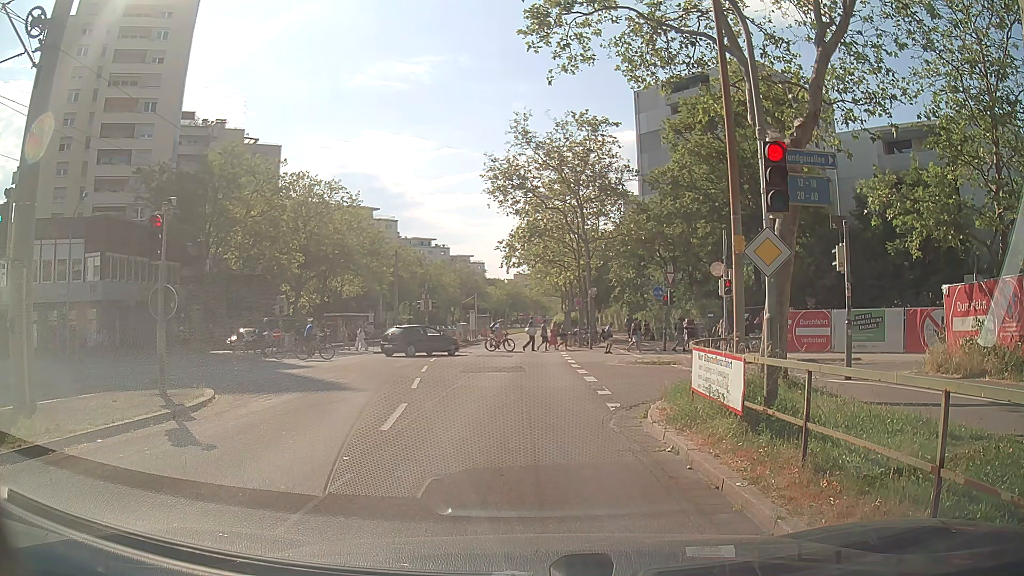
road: tertiary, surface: asphalt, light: Day
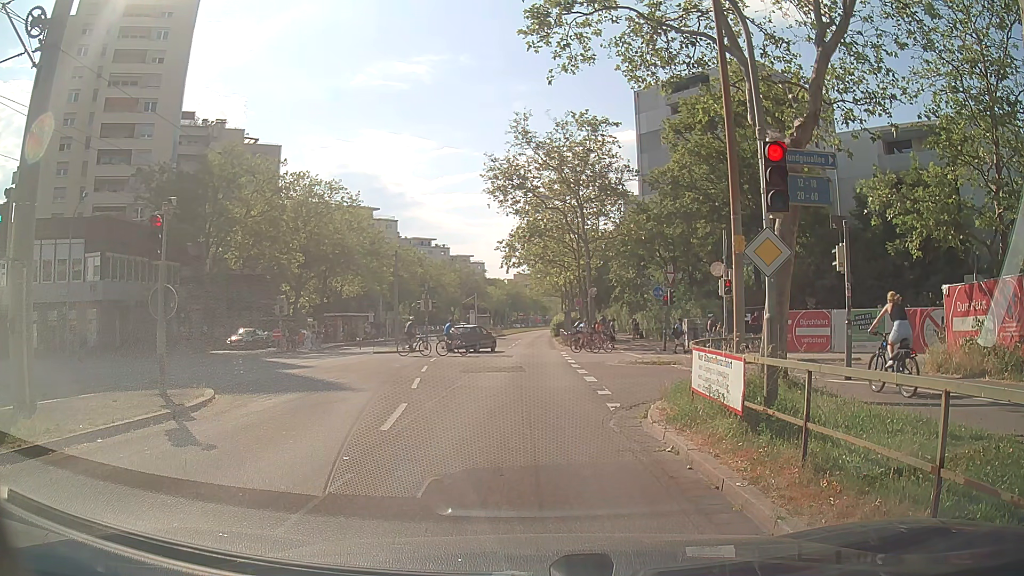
(0.0, 0.0) m; 0°
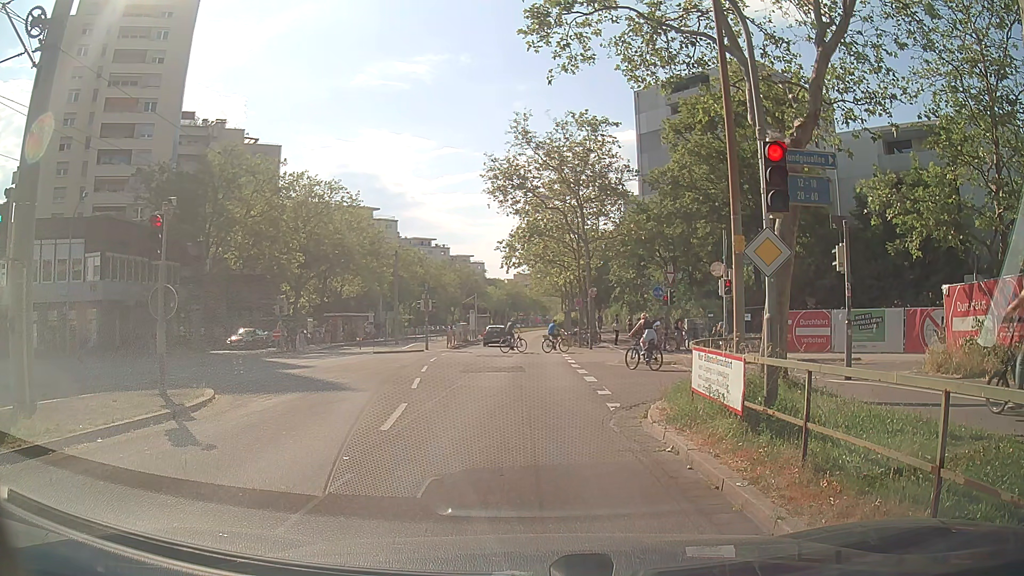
(0.0, 0.0) m; 0°
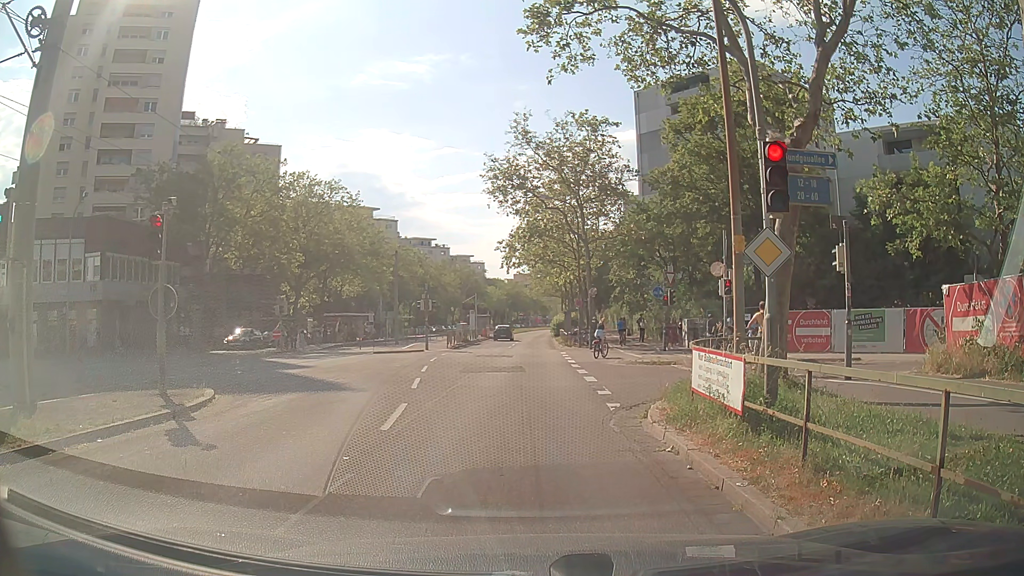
(0.0, 0.0) m; 0°
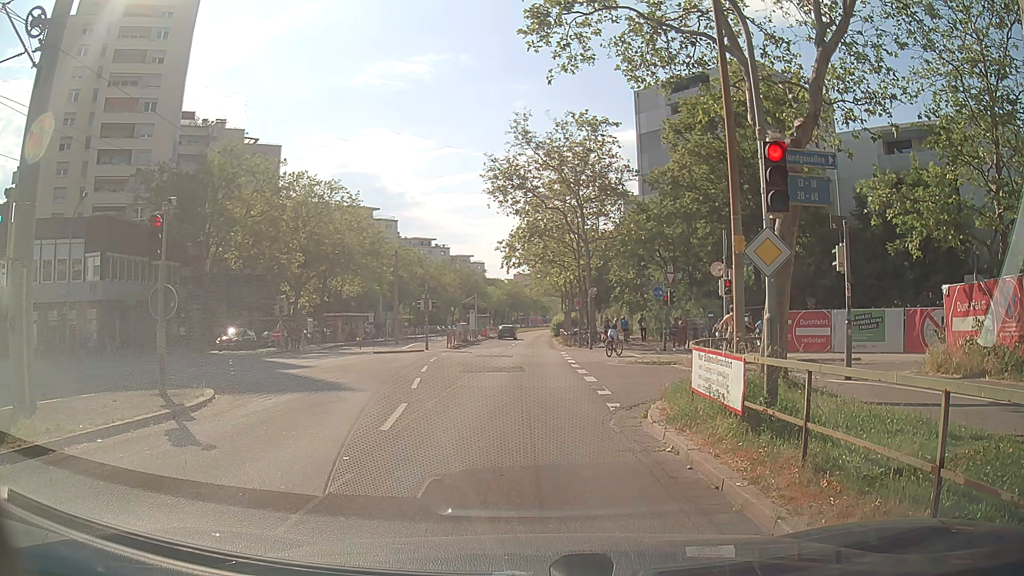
(0.0, 0.0) m; 0°
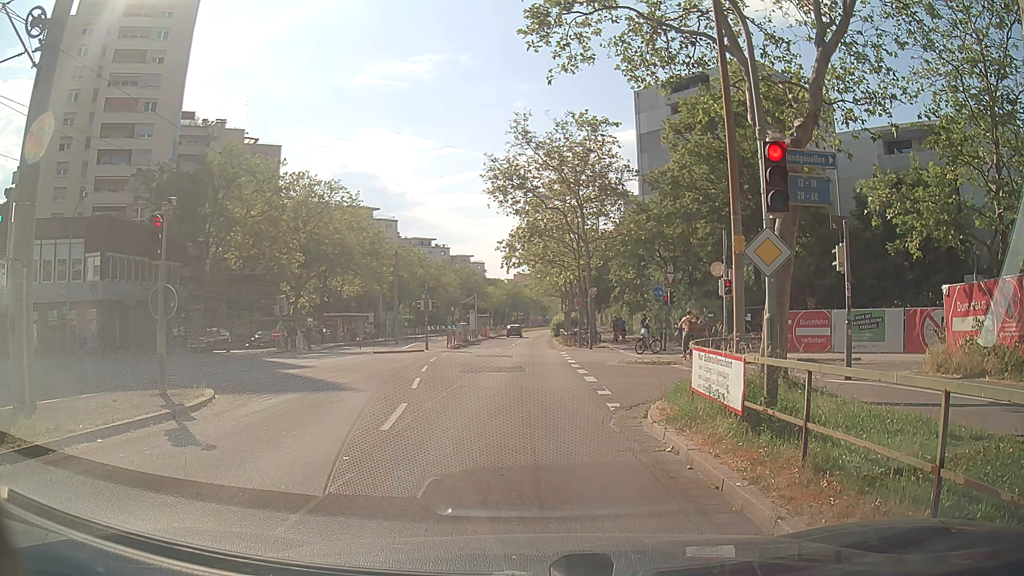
(0.0, 0.0) m; 0°
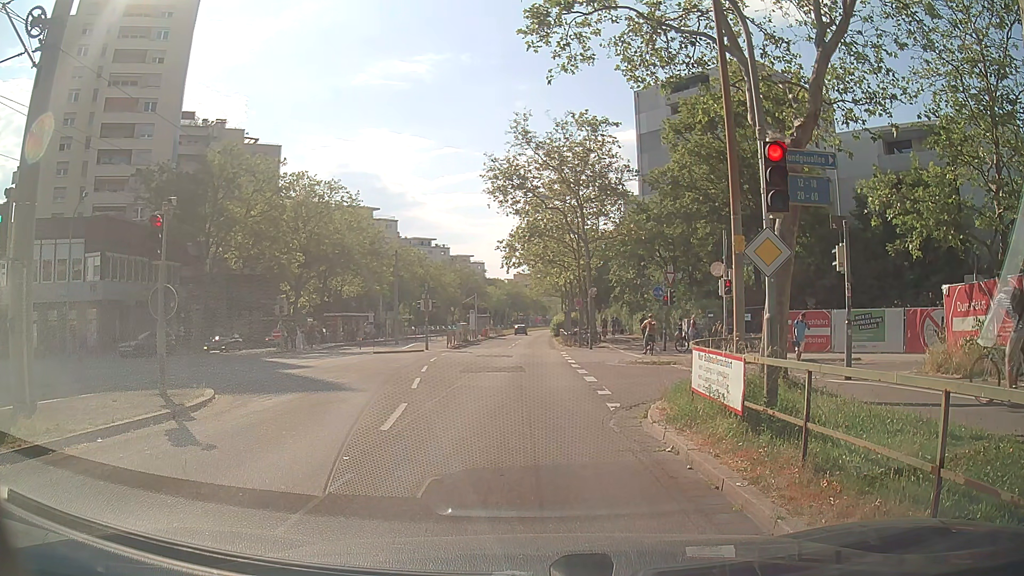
(0.0, 0.0) m; 0°
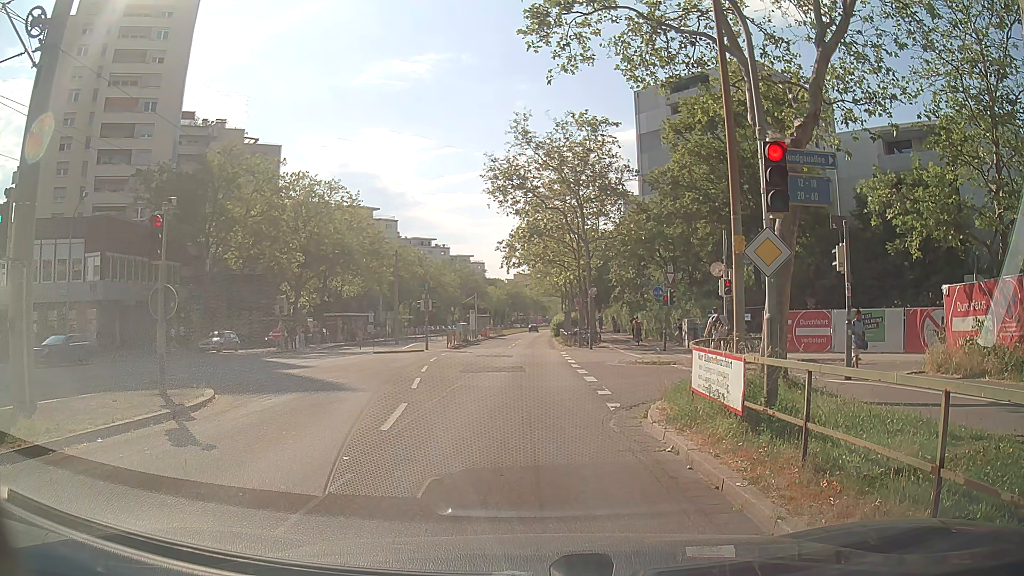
(0.0, 0.0) m; 0°
(+1, +10) (+2, +20) (+2, +30) (+3, +40) (+4, +50) (+5, +60) (+7, +70) (+8, +80) (+9, +90) (+10, +99) m
